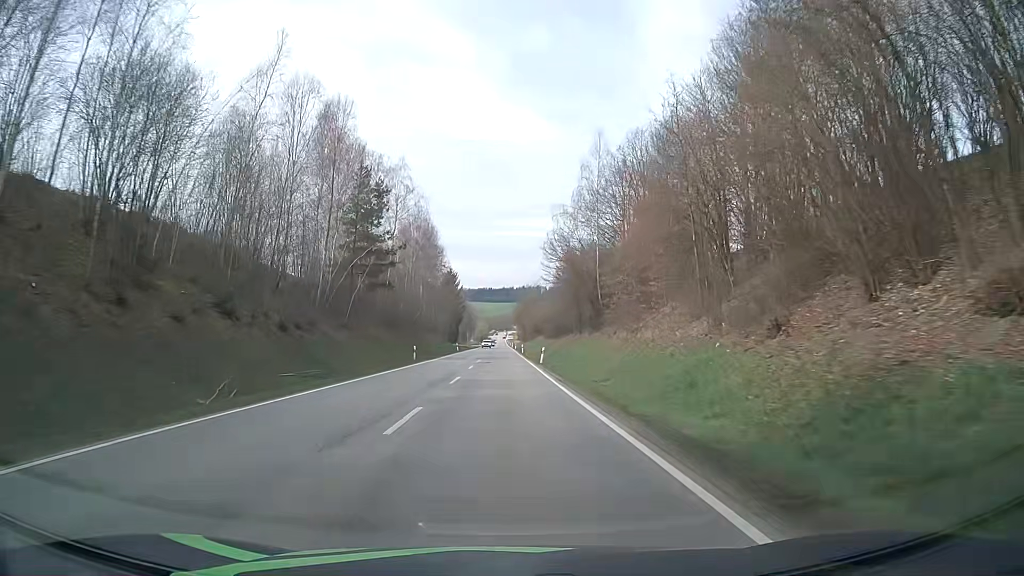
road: secondary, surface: asphalt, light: Day
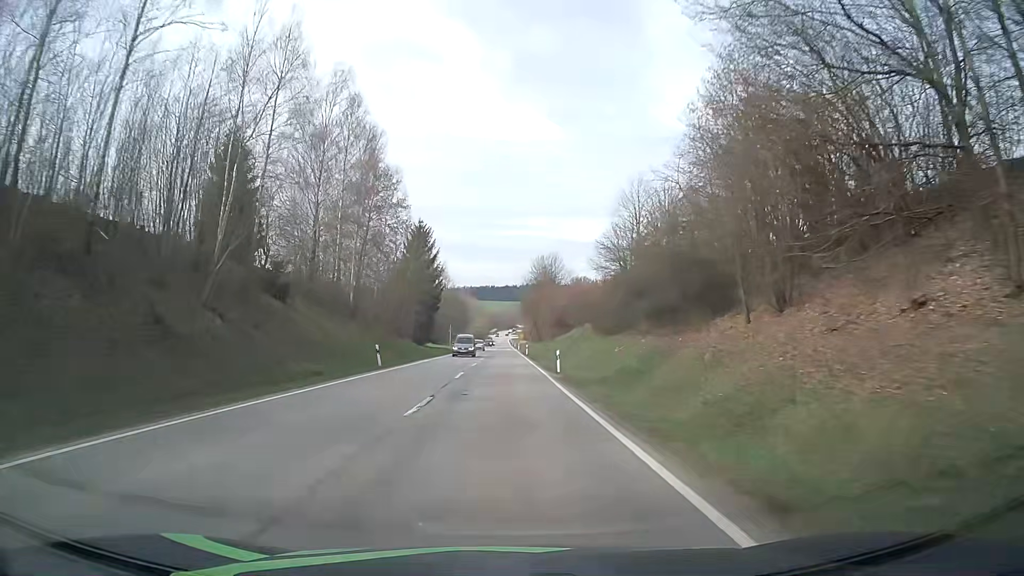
(-0.1, +57.9) m; 0°
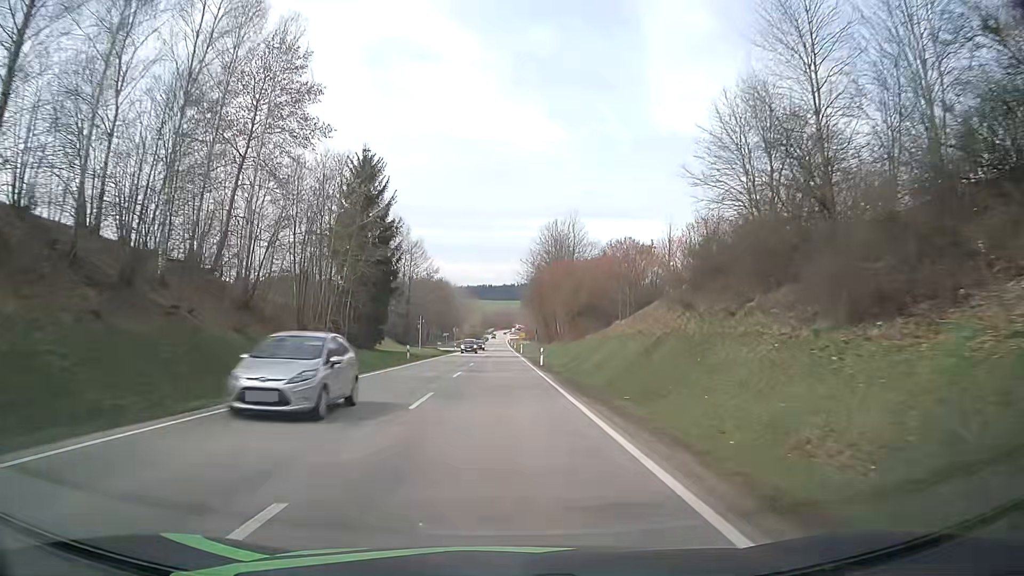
(+0.1, +35.1) m; 0°
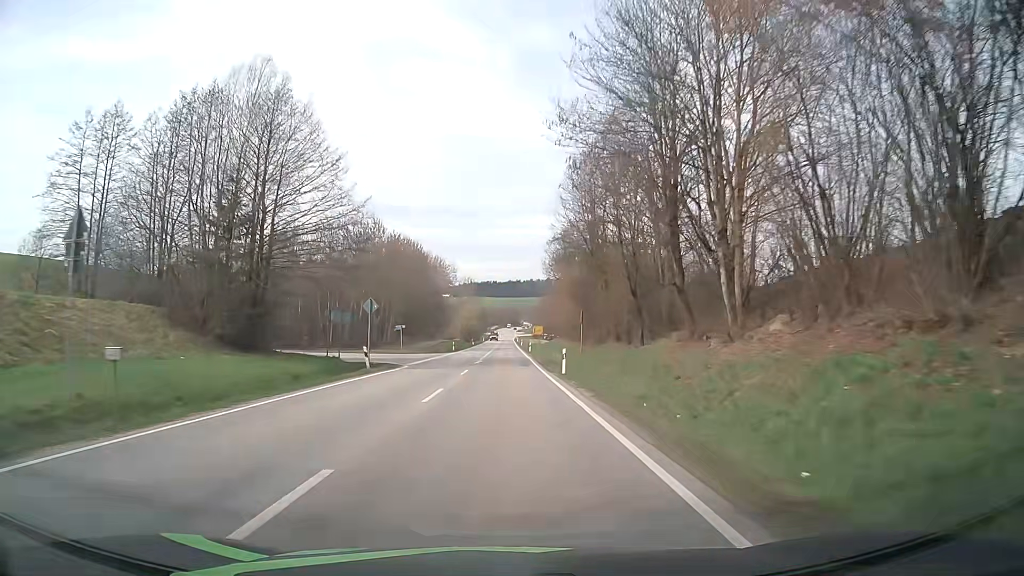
(-0.2, +58.7) m; -1°
(0, +10) (0, +20) (0, +30) (0, +40) (0, +50) (0, +60) (0, +70) (0, +80) (0, +90) (0, +100) m
